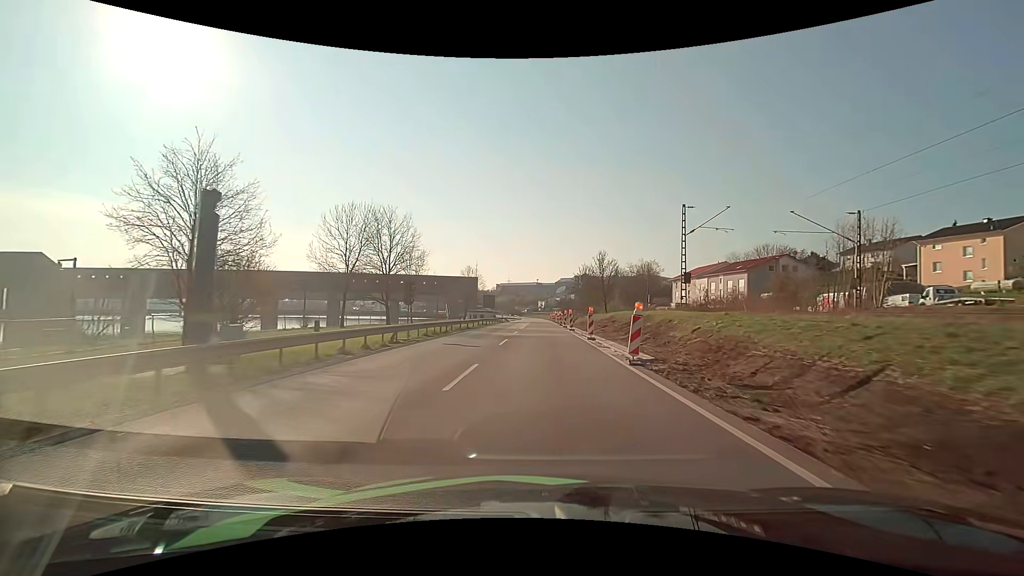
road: primary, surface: asphalt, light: Day
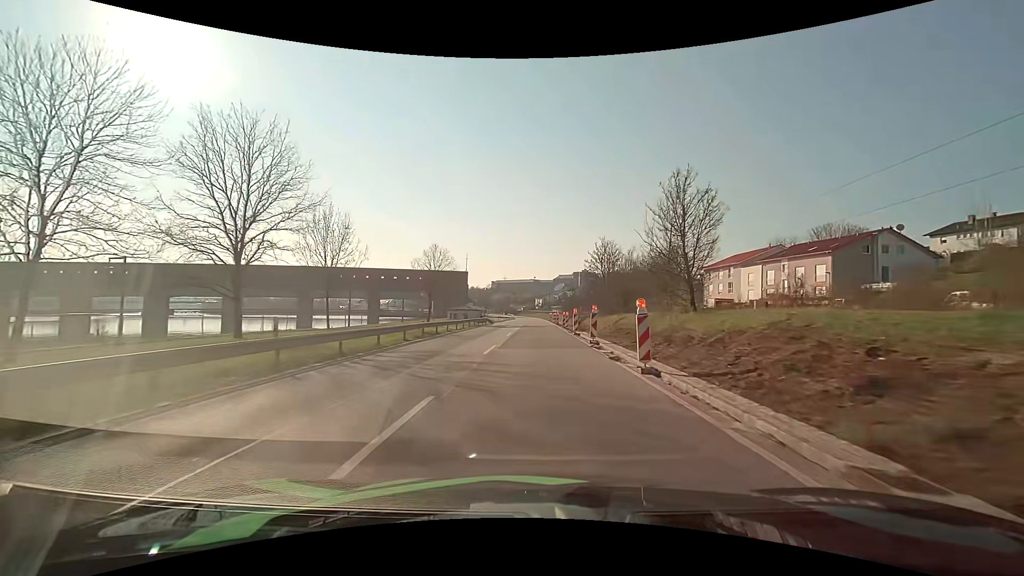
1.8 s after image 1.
(0.0, +28.2) m; 0°
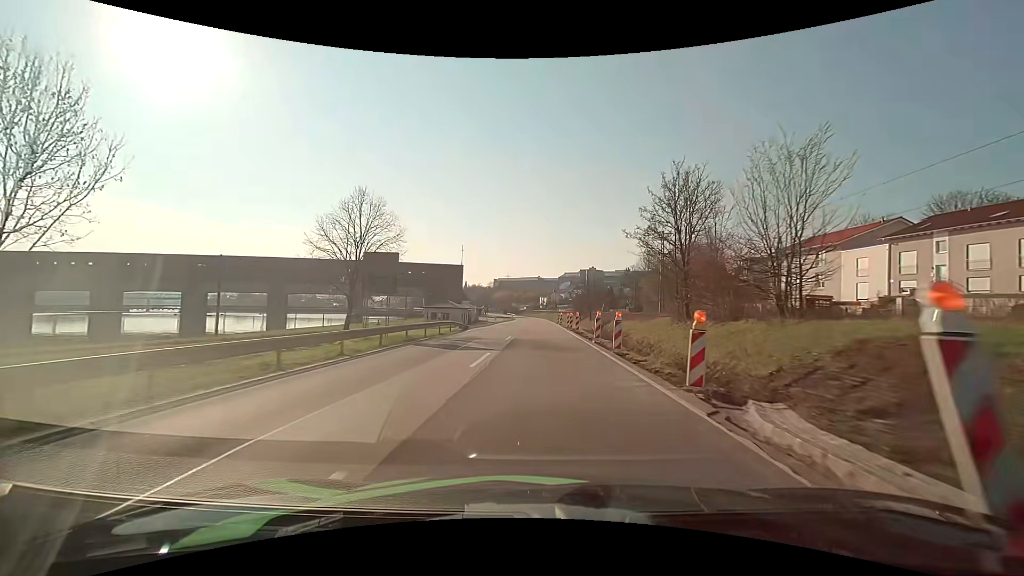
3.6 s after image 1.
(0.0, +28.4) m; 0°
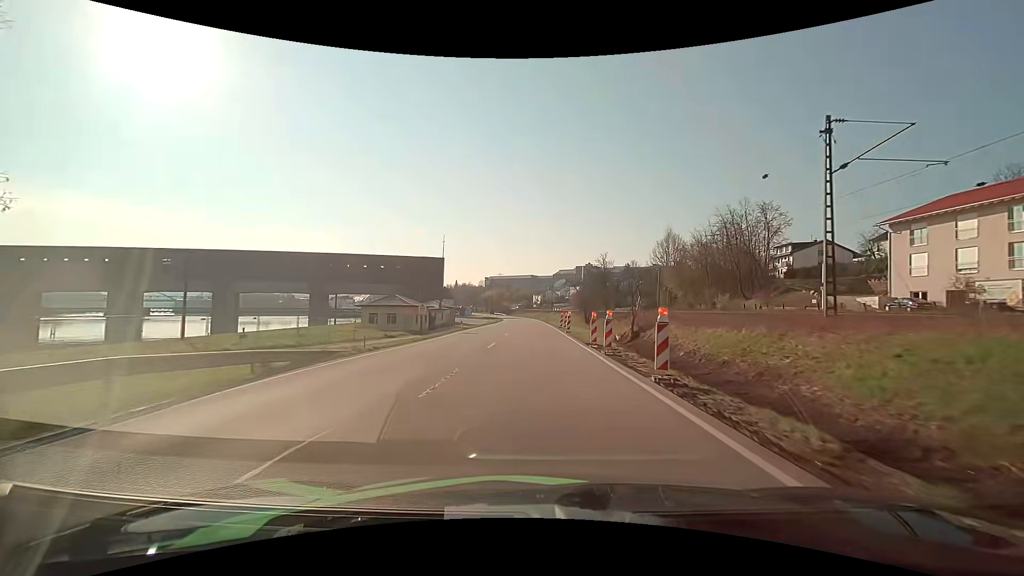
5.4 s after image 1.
(+0.1, +28.7) m; +1°
